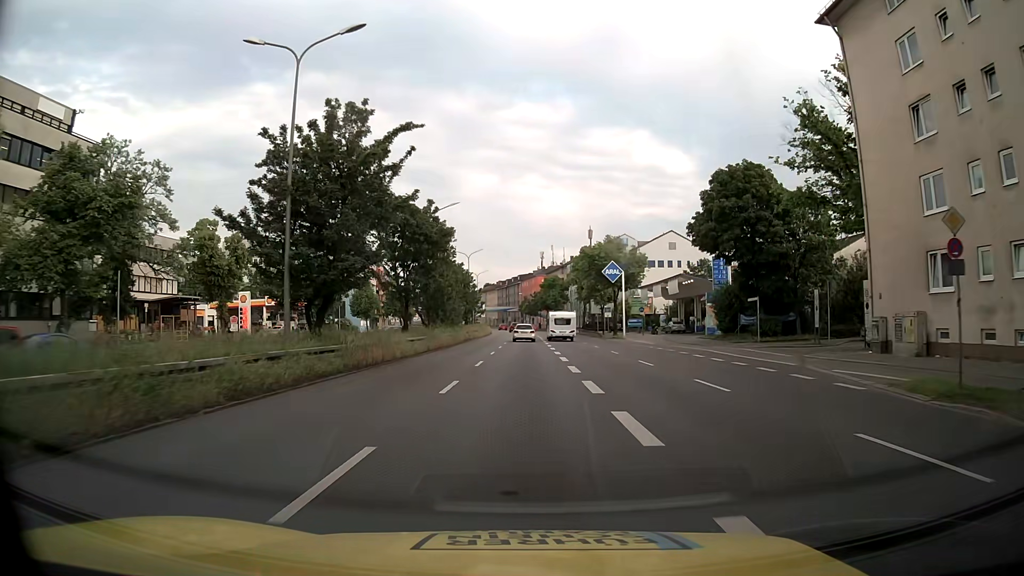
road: trunk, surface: asphalt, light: Day
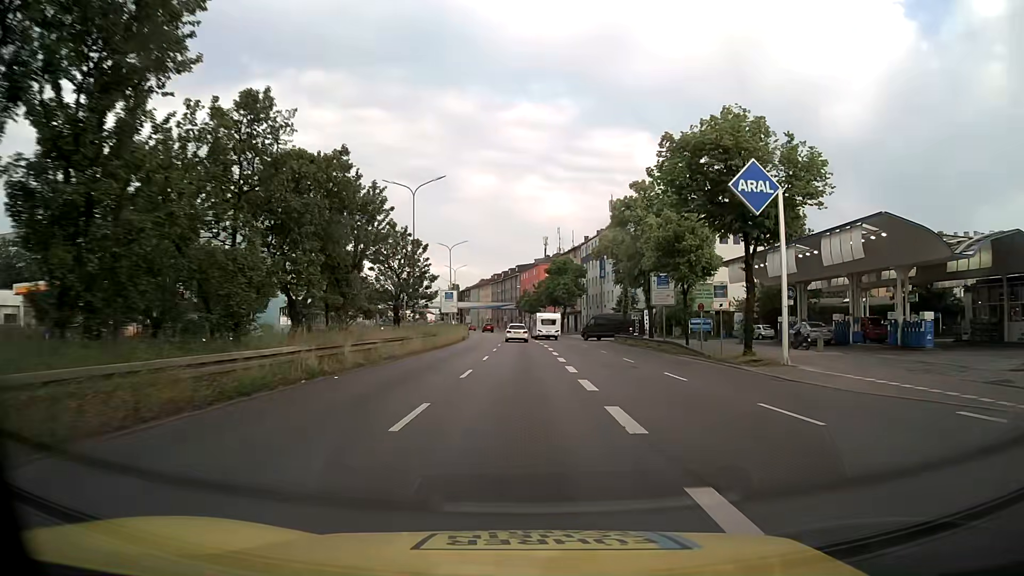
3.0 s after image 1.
(+0.1, +41.0) m; 0°
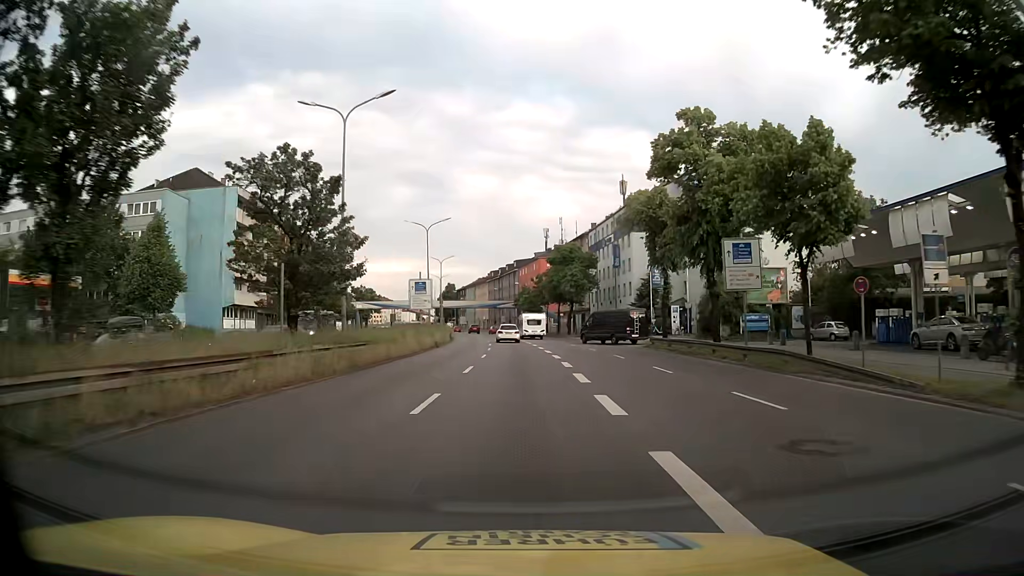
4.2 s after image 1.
(+0.1, +16.4) m; 0°
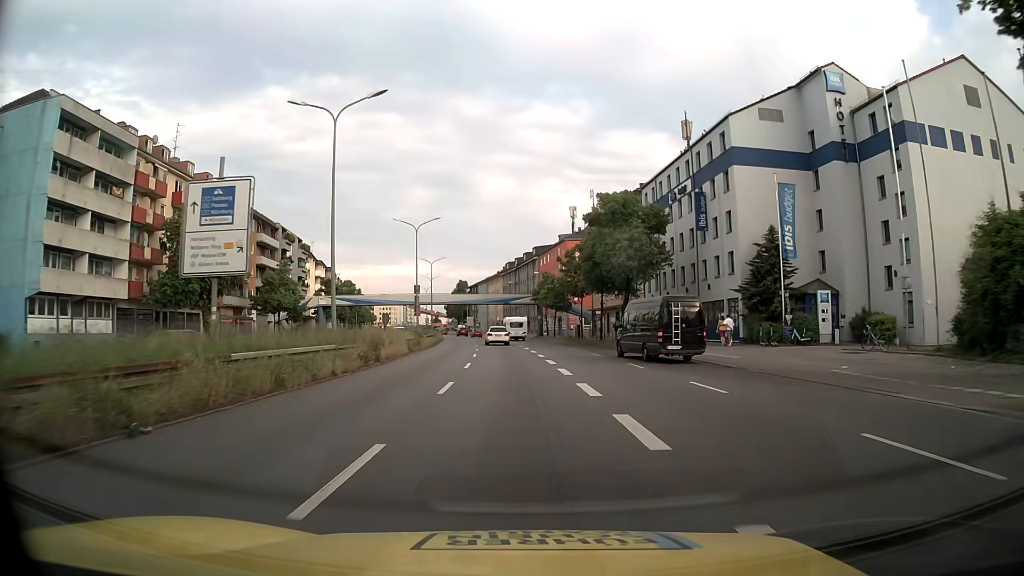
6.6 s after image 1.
(-0.3, +32.8) m; -2°
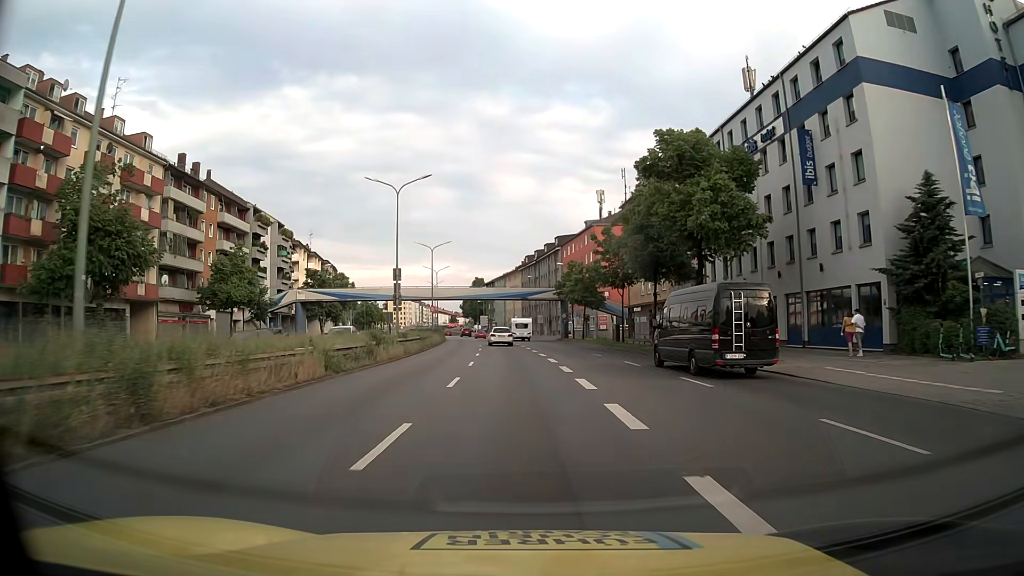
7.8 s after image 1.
(-0.2, +16.4) m; -1°
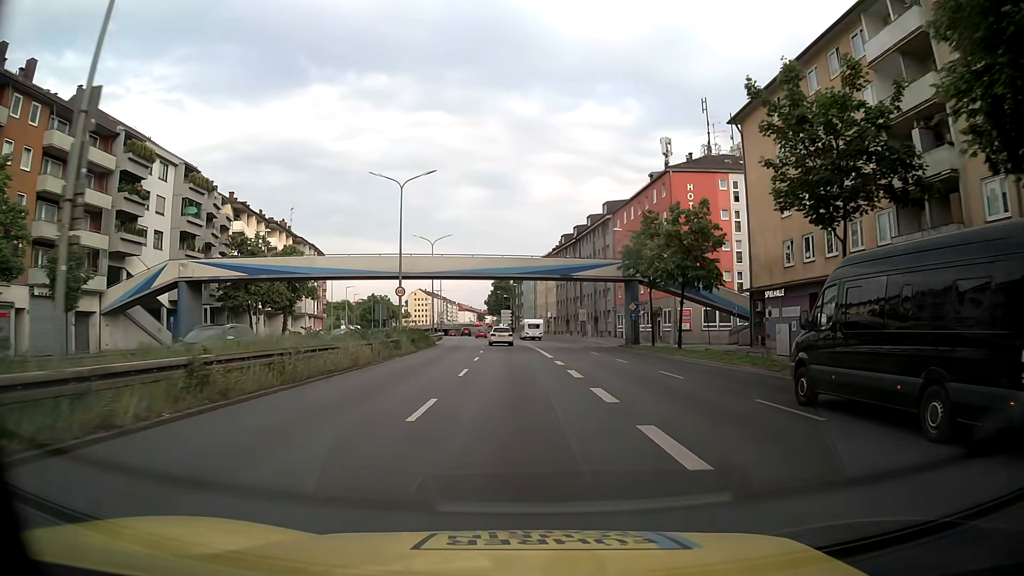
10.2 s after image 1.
(-0.9, +32.8) m; -3°
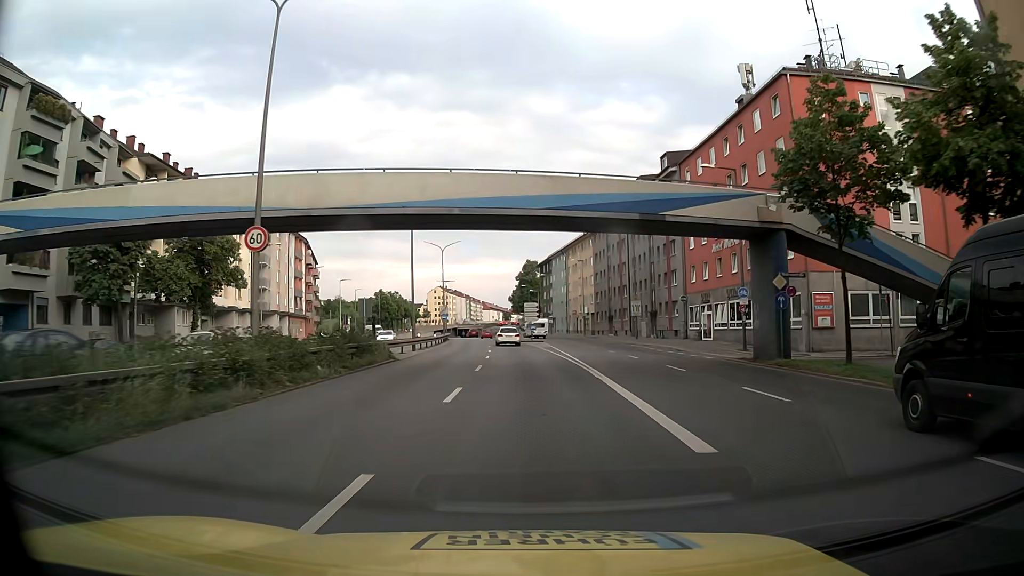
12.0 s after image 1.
(-0.4, +24.6) m; -2°
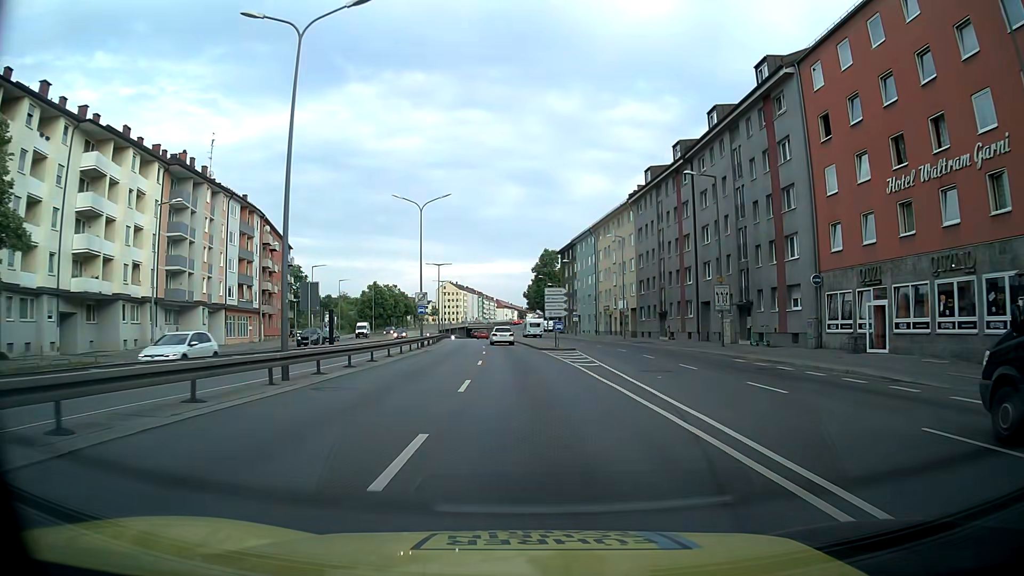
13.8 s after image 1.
(-0.5, +24.6) m; -2°
(0, +10) (0, +20) (0, +30) (-1, +40) (-1, +50) (-2, +60) (-3, +70) (-4, +80) (-5, +90) (-6, +100) m
